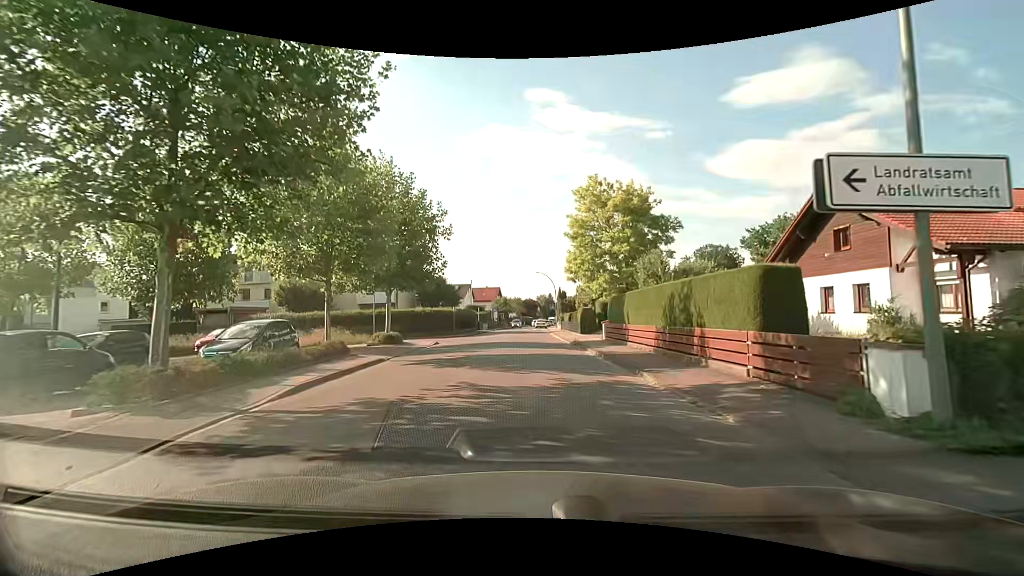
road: residential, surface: asphalt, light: Day
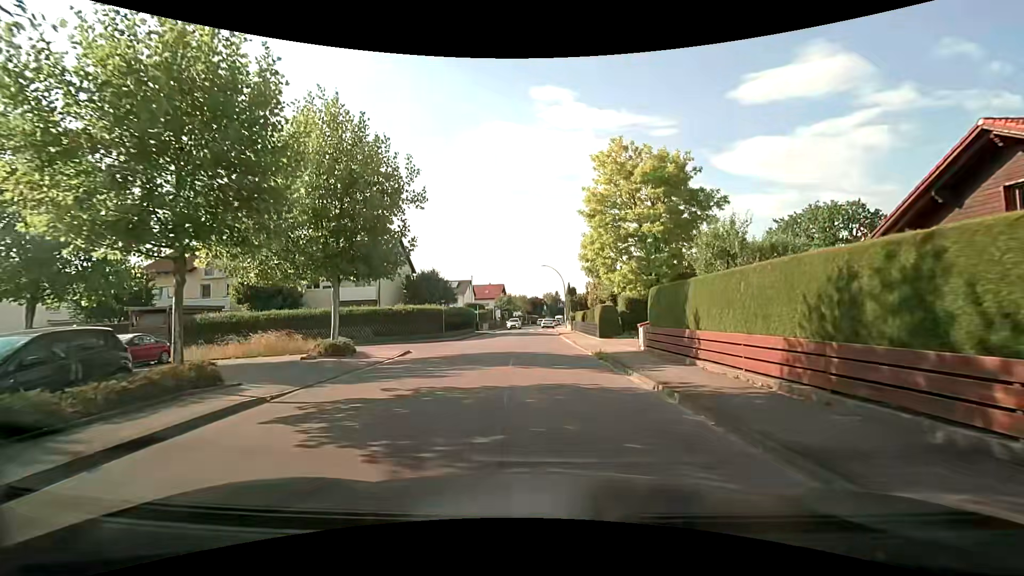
(0.0, +7.7) m; -1°
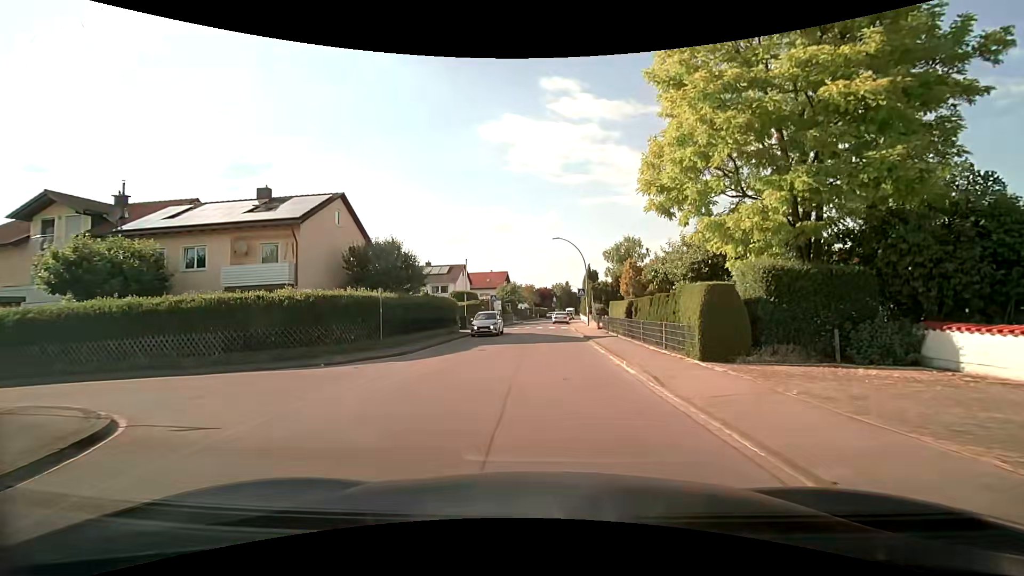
(-0.1, +16.4) m; 0°
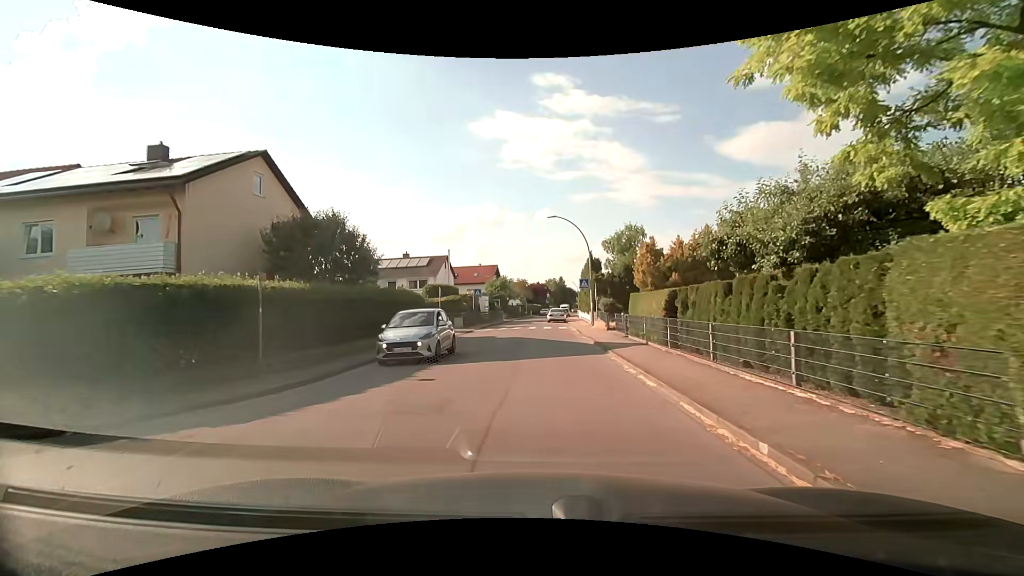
(0.0, +8.3) m; +1°
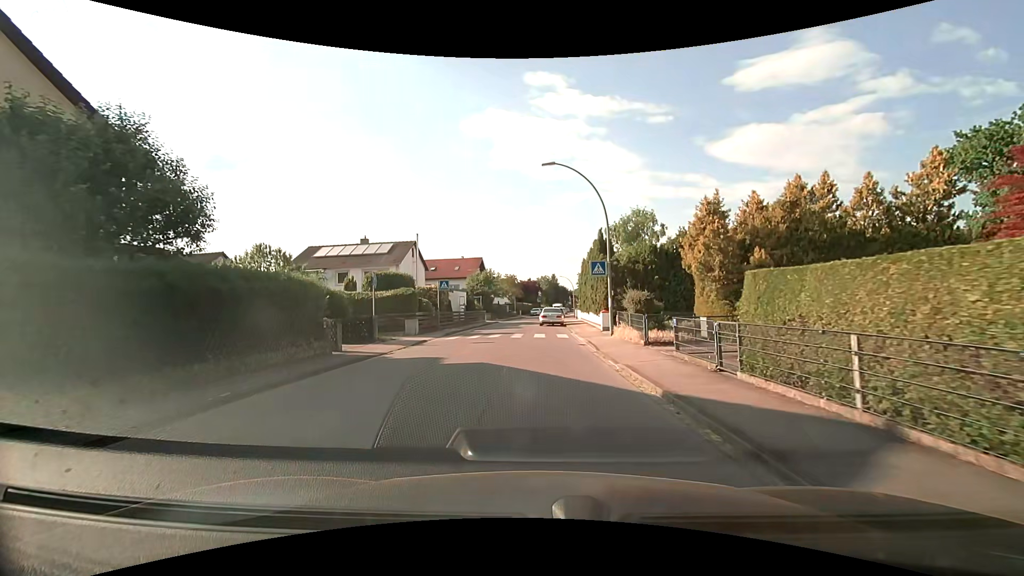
(0.0, +12.1) m; +1°
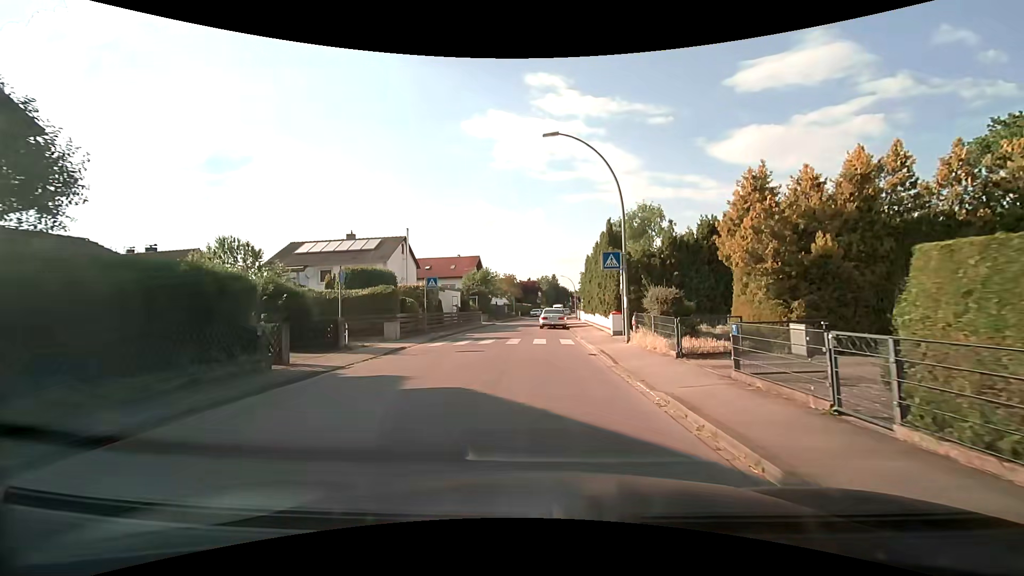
(0.0, +3.7) m; 0°
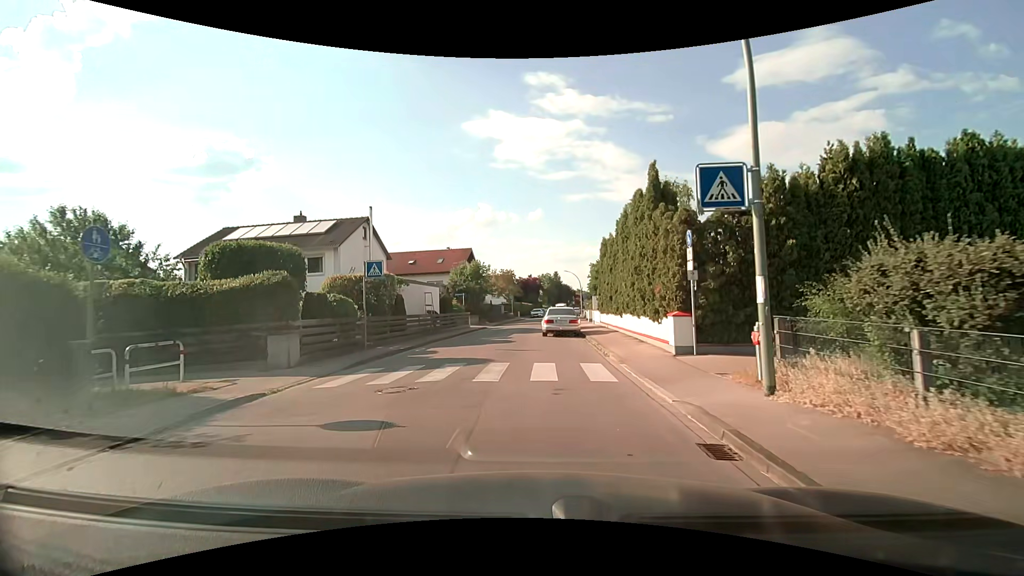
(-0.1, +10.2) m; 0°
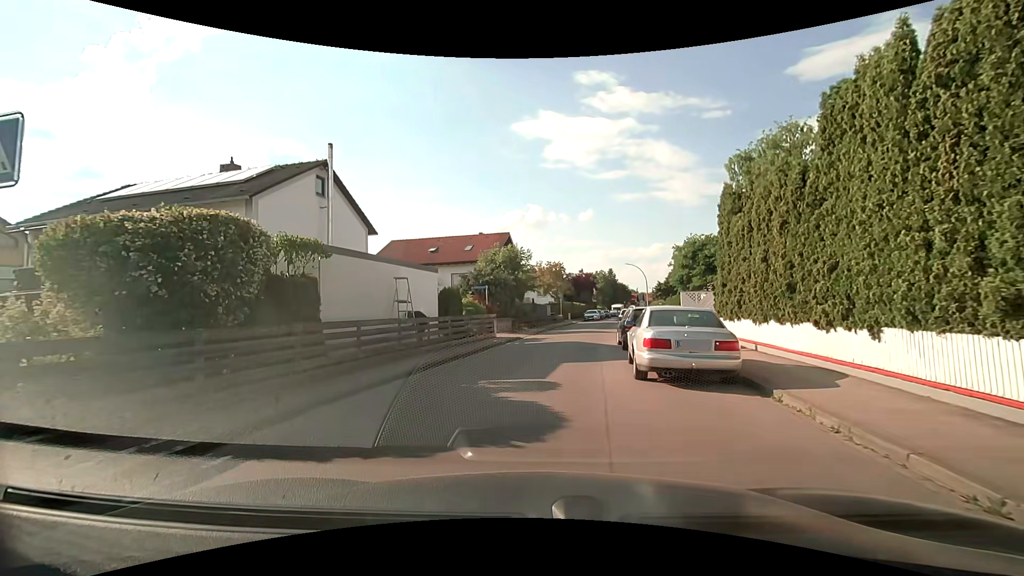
(-0.5, +14.5) m; -5°
(0, +10) (+1, +20) (+3, +30) (+3, +39) (+4, +49) (+7, +59) (+9, +69) (+12, +78) (+14, +88) (+16, +98) m
